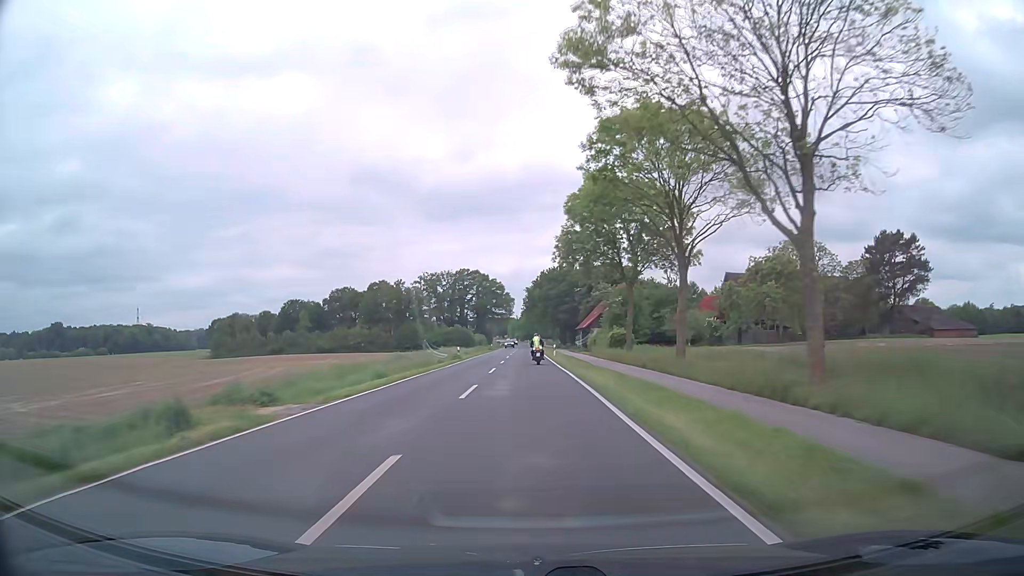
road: secondary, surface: asphalt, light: Day
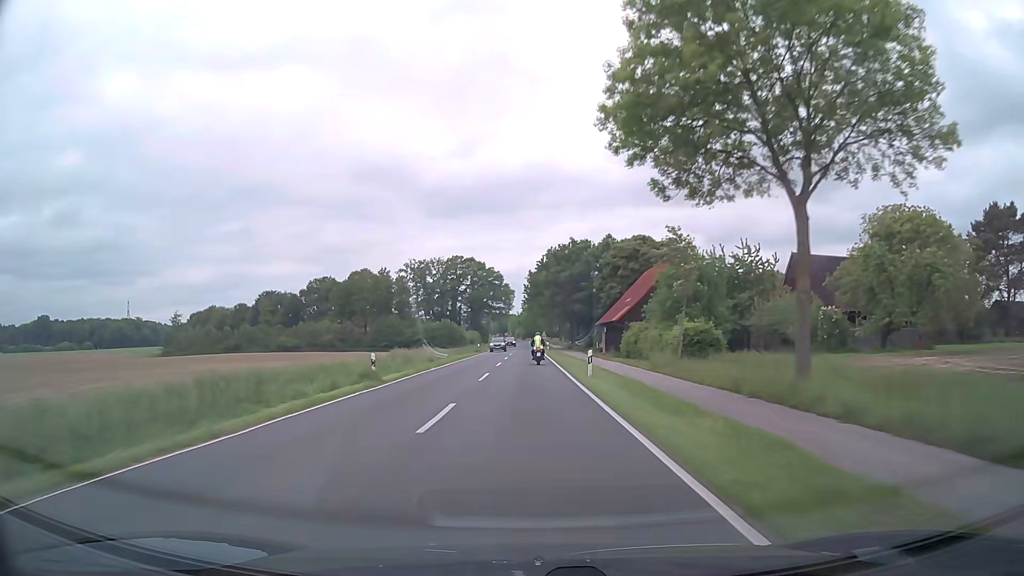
(-0.2, +29.2) m; 0°
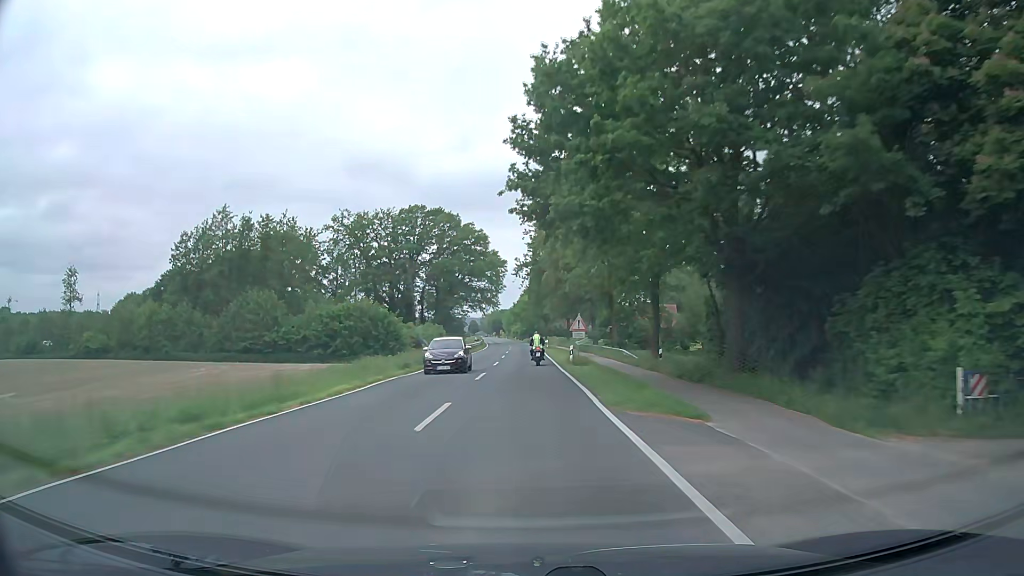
(-0.2, +71.7) m; 0°
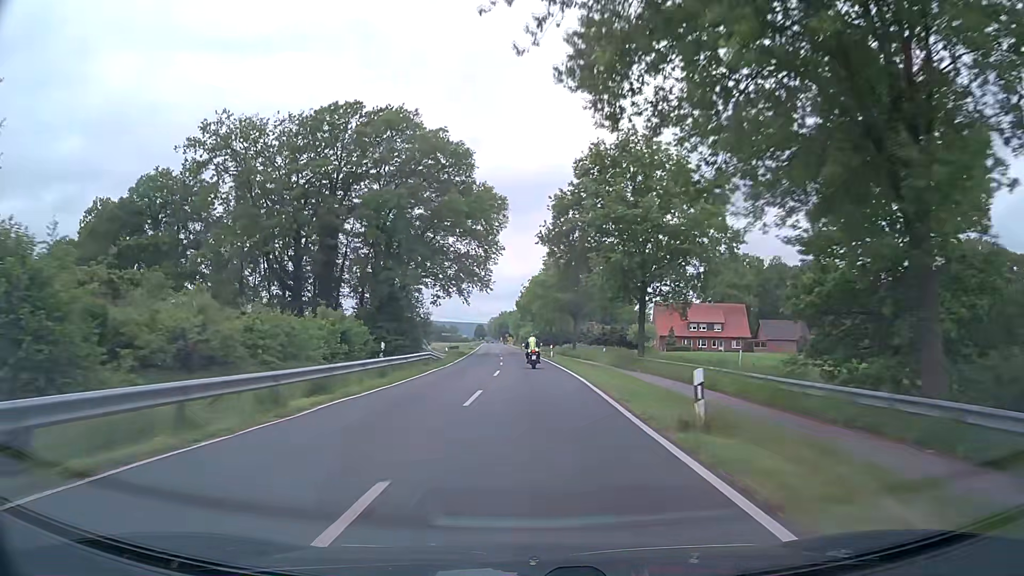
(-0.6, +55.8) m; -1°
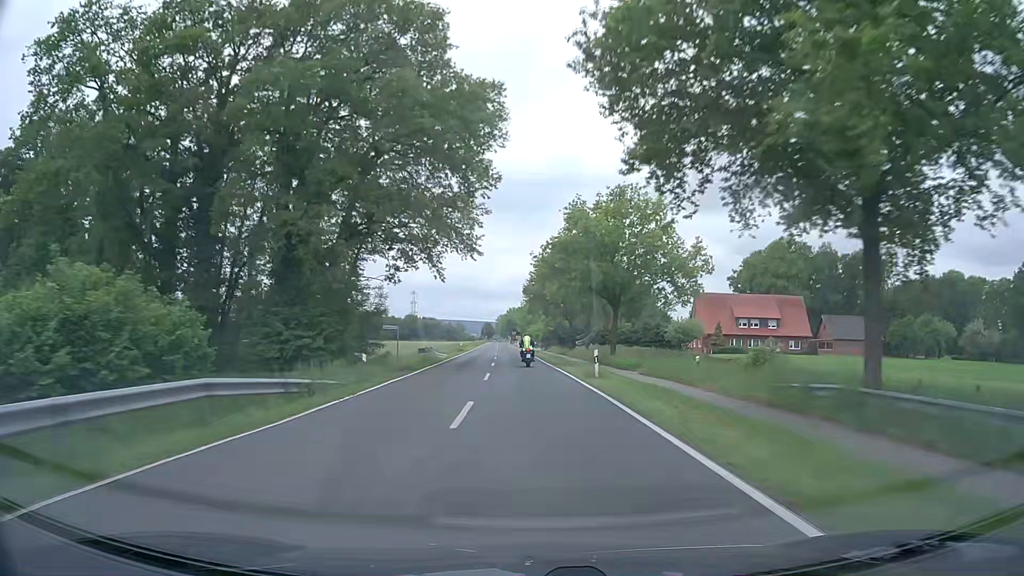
(-0.3, +27.6) m; -1°
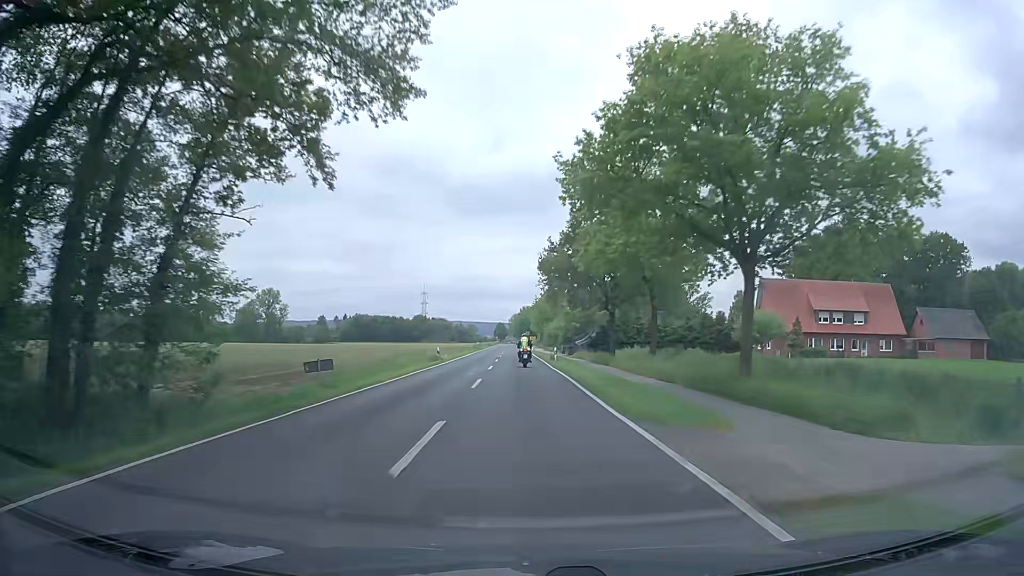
(-0.3, +27.4) m; -1°
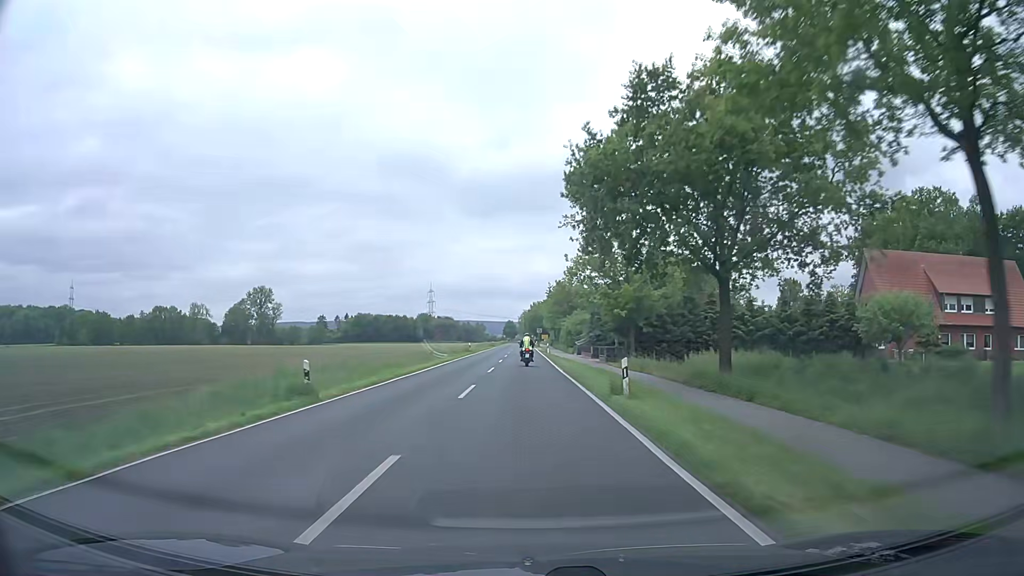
(-0.3, +27.4) m; -1°
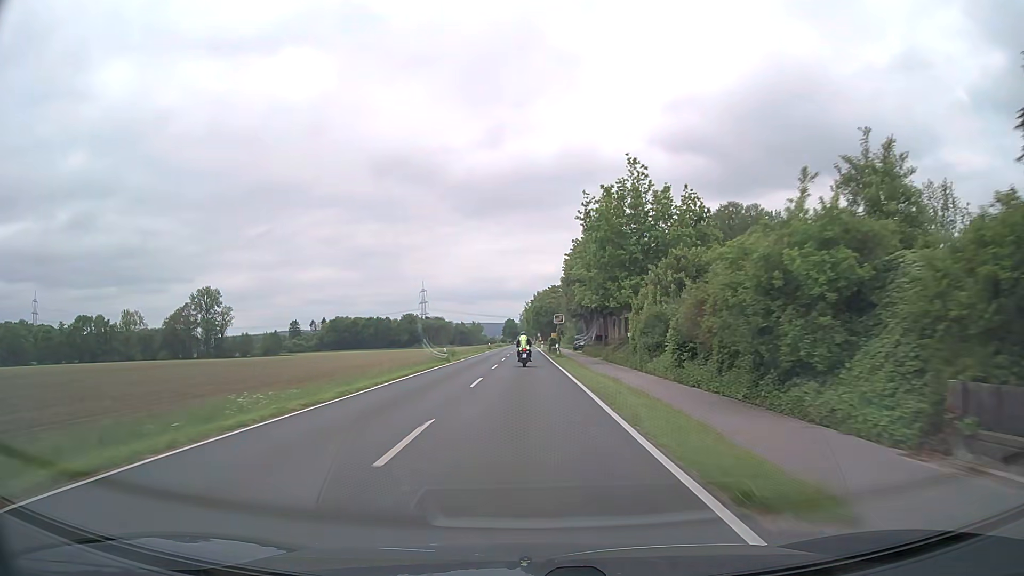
(-0.2, +68.3) m; 0°
(0, +10) (0, +20) (0, +30) (0, +40) (0, +50) (0, +60) (0, +70) (0, +80) (0, +90) (-1, +100) m
